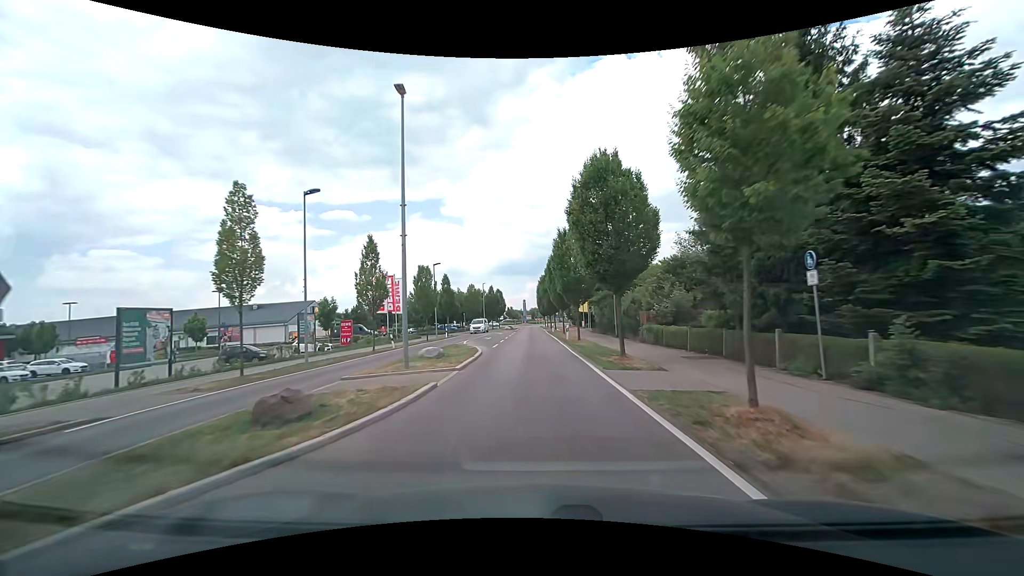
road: tertiary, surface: asphalt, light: Day
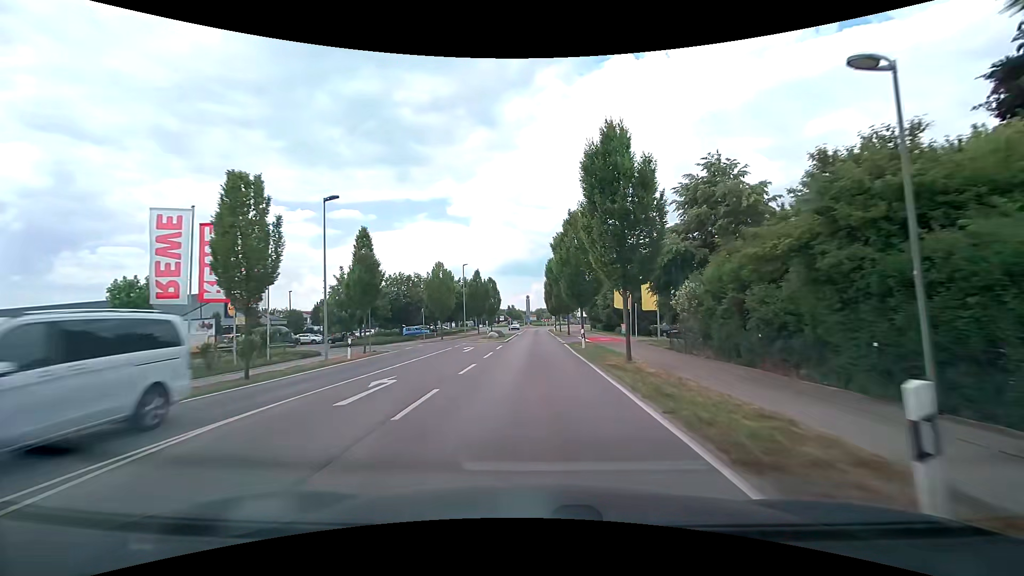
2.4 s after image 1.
(-0.4, +30.3) m; -1°
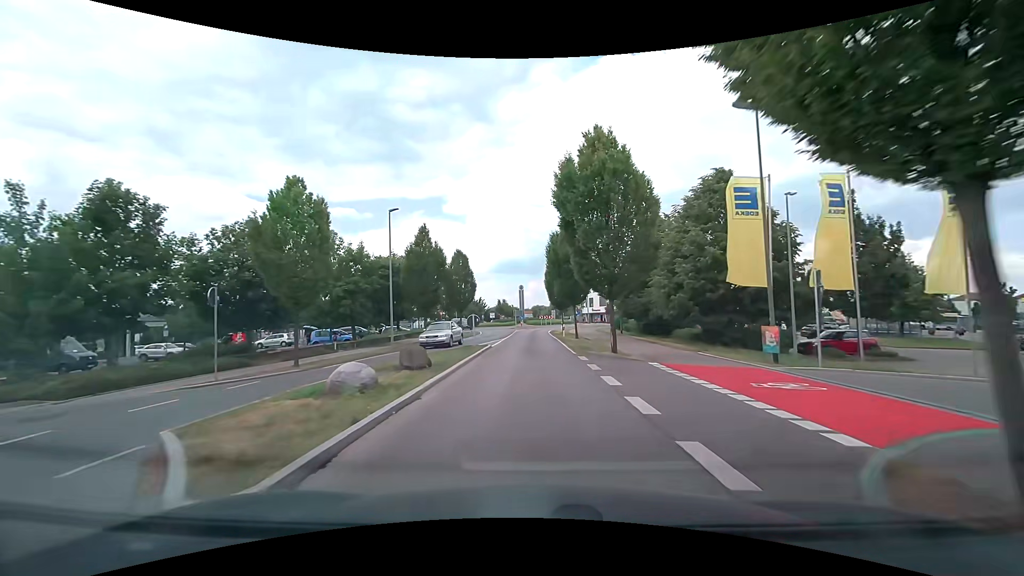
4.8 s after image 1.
(0.0, +28.2) m; 0°
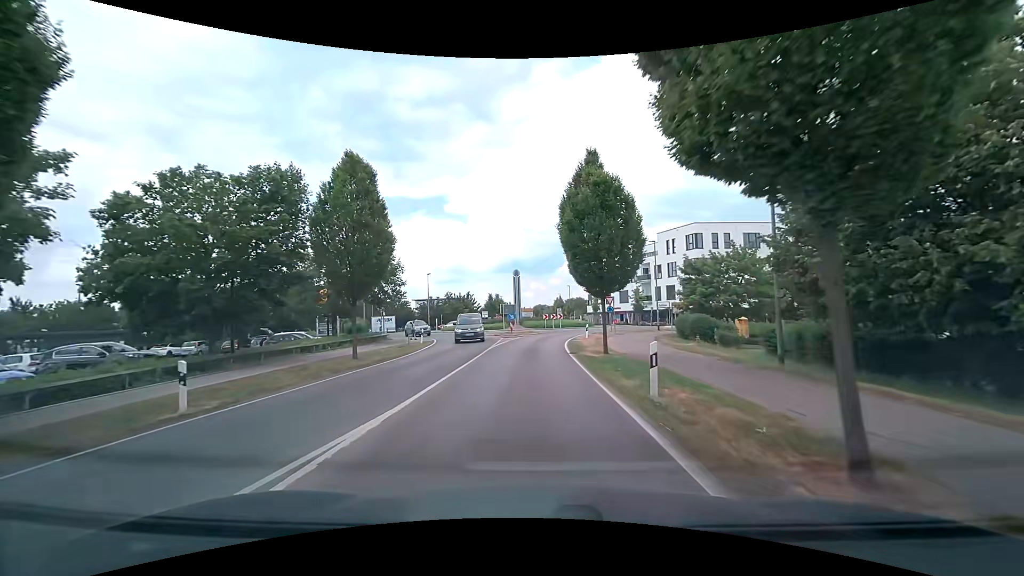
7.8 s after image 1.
(+0.1, +28.4) m; 0°
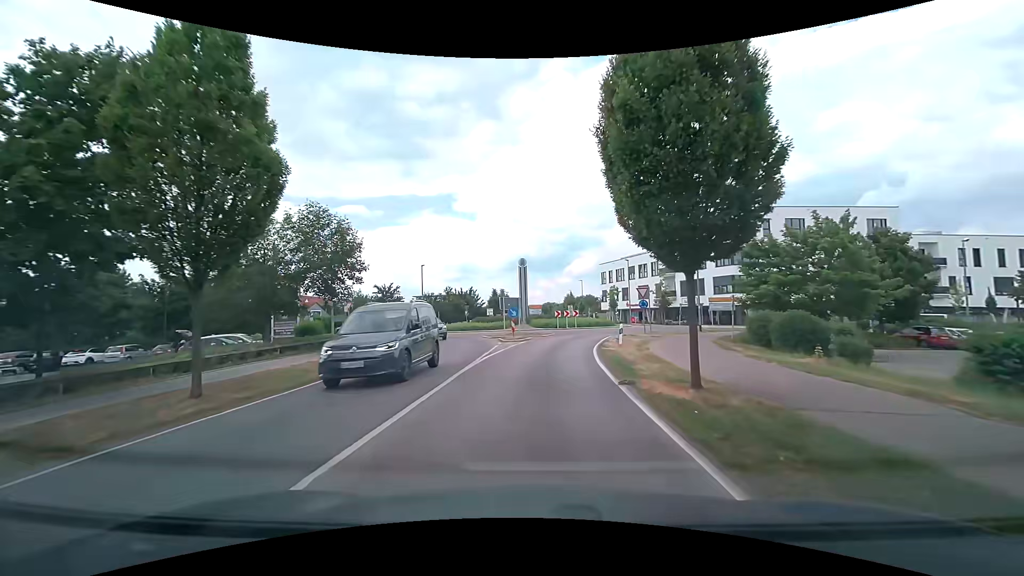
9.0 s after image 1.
(-0.1, +9.7) m; -1°
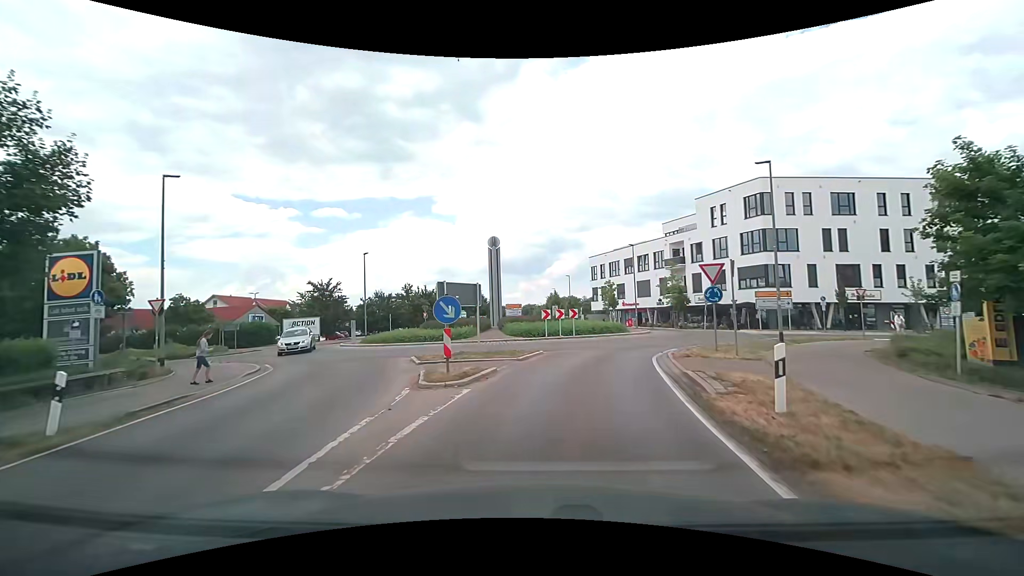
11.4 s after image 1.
(+0.2, +15.6) m; +1°
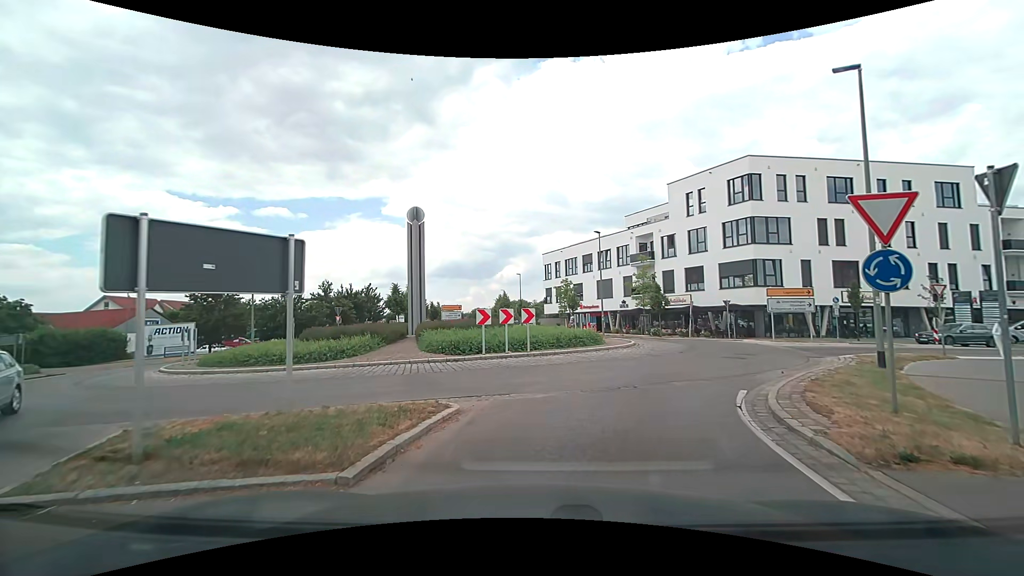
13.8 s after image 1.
(+0.7, +10.8) m; +7°
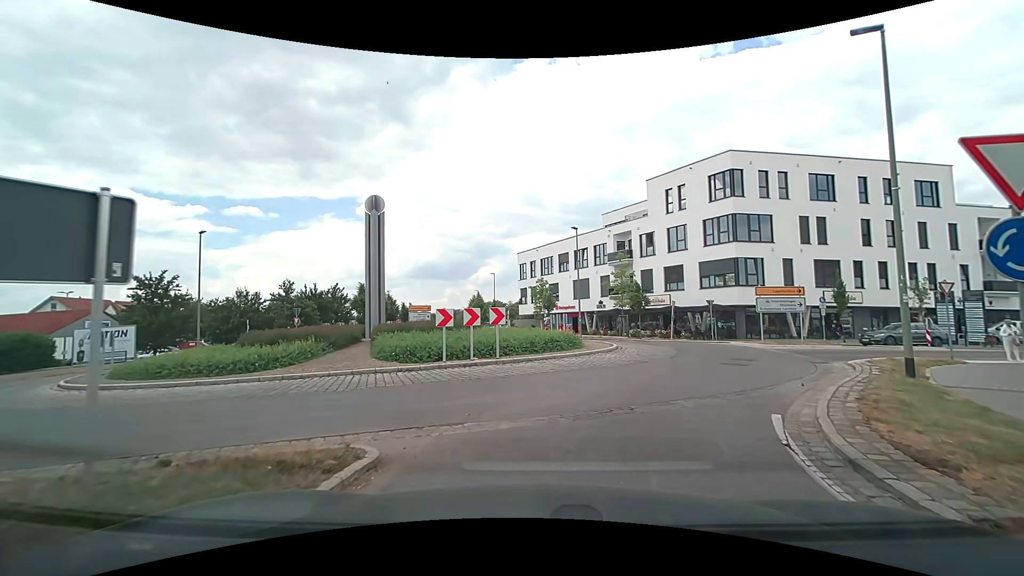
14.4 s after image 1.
(+0.1, +2.6) m; +2°
(+1, +10) (+6, +18) (+14, +24) (+24, +28) (+33, +31) (+42, +35) (+52, +37) (+62, +39) (+72, +41) (+81, +43) m
